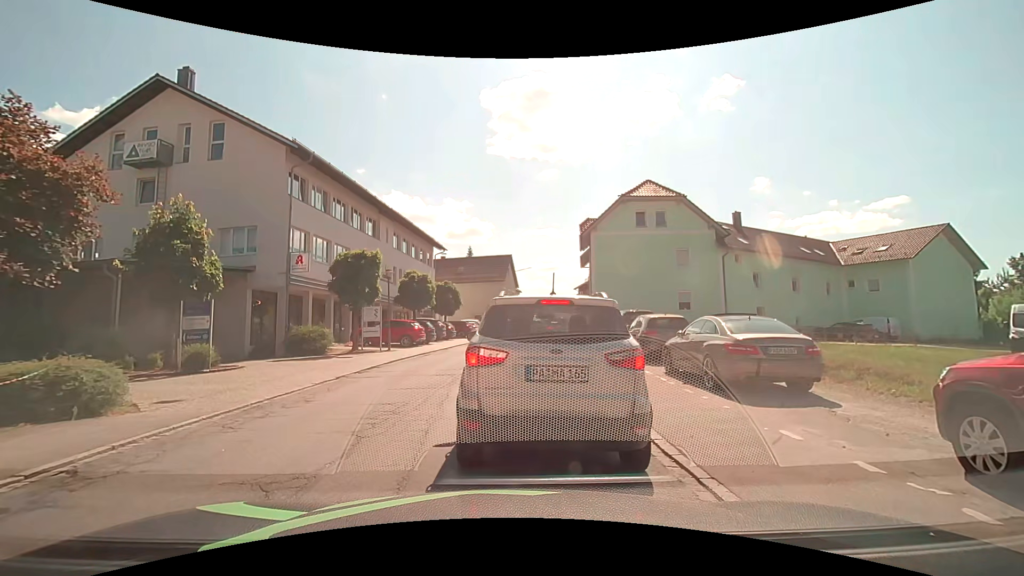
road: secondary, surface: asphalt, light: Day
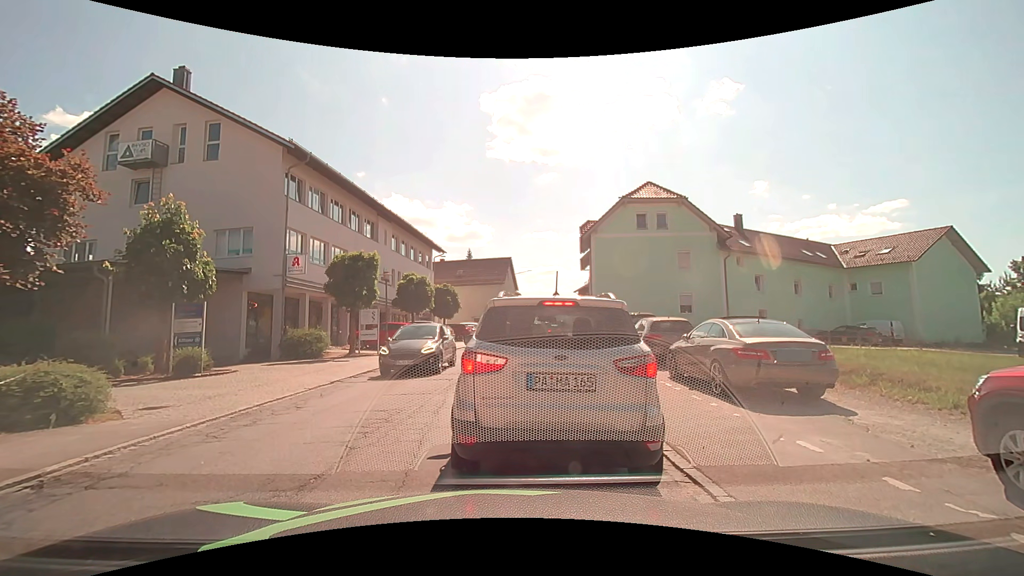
(0.0, +0.4) m; 0°
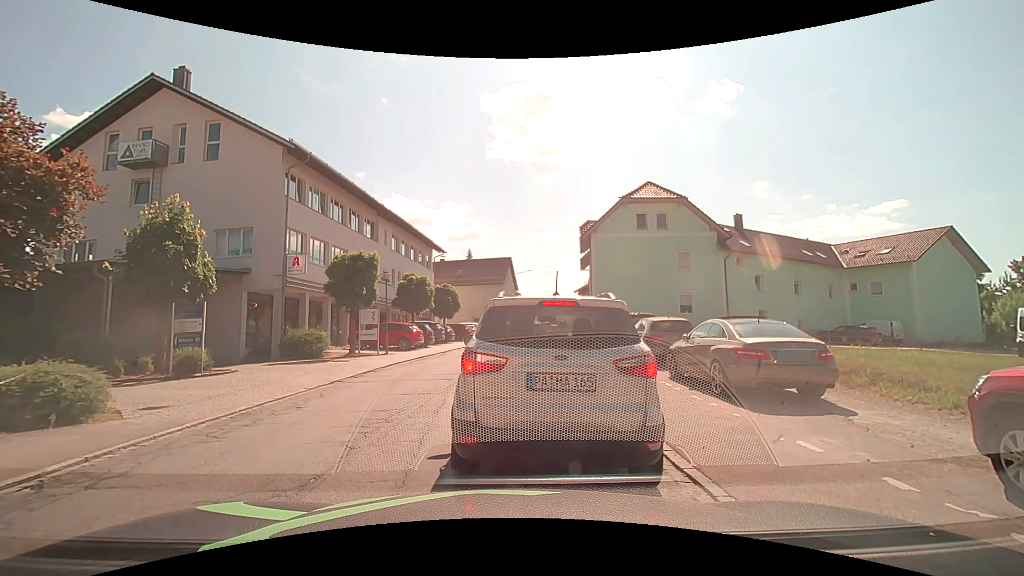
(0.0, 0.0) m; 0°
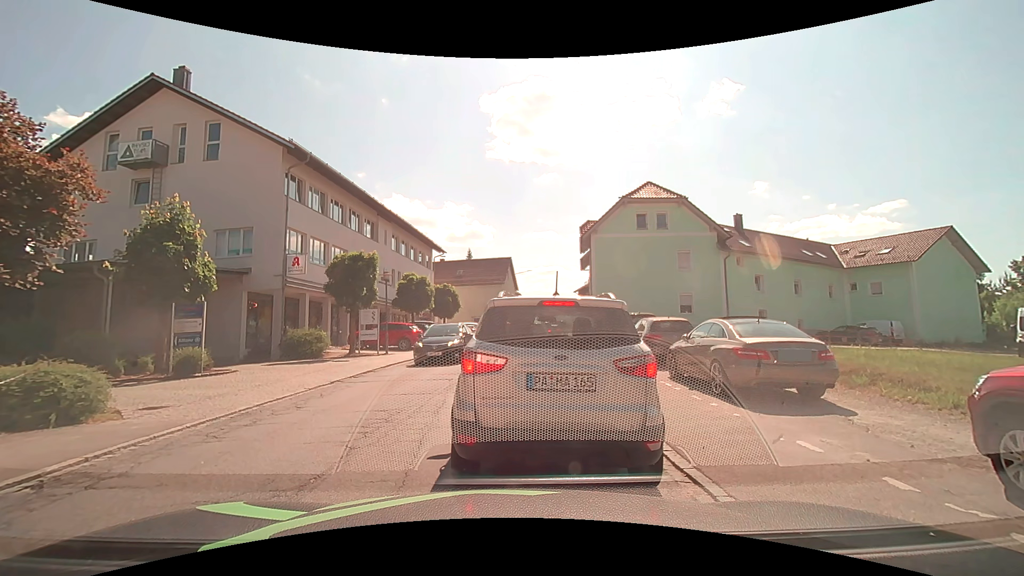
(0.0, 0.0) m; 0°
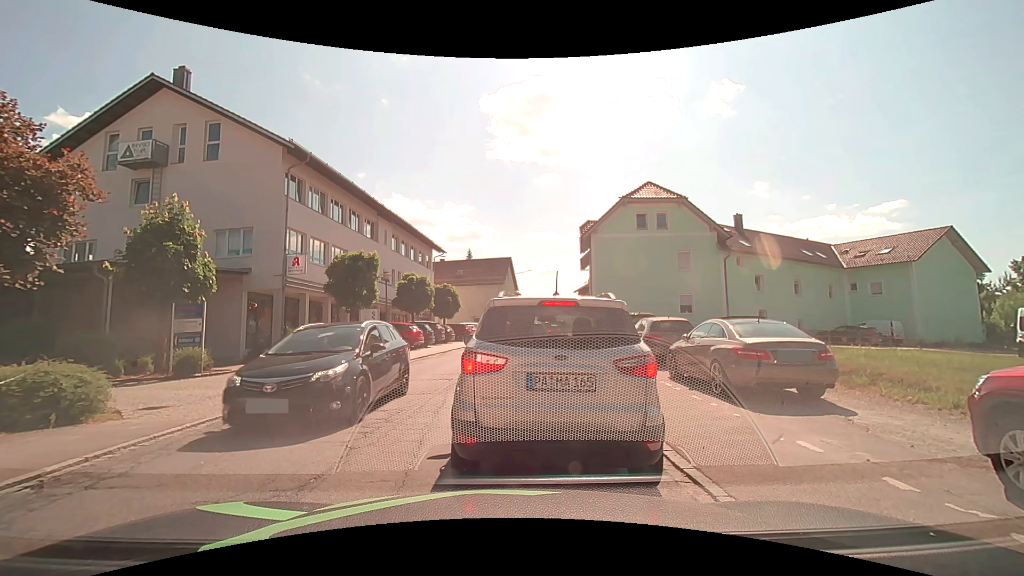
(0.0, 0.0) m; 0°
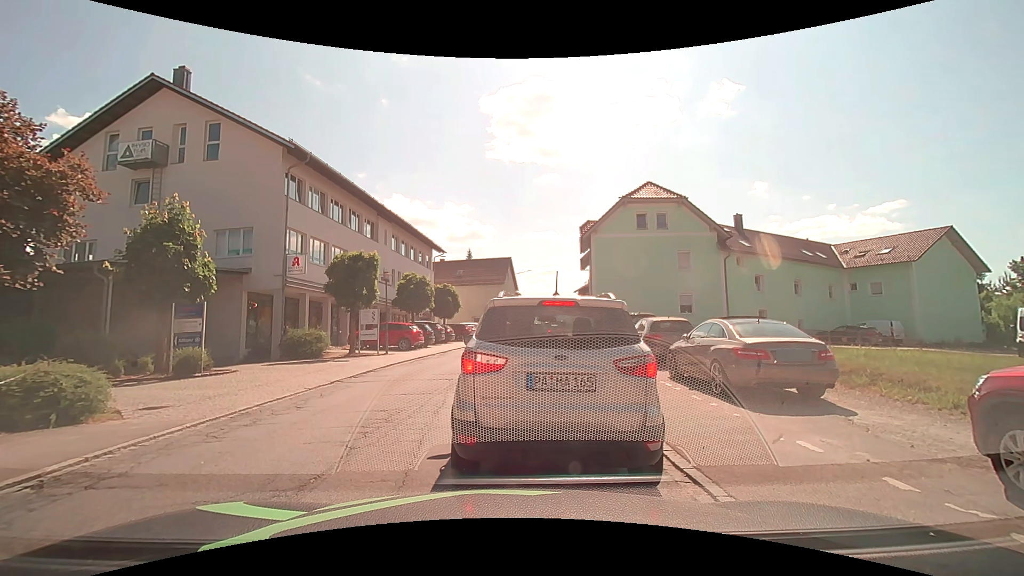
(0.0, 0.0) m; 0°
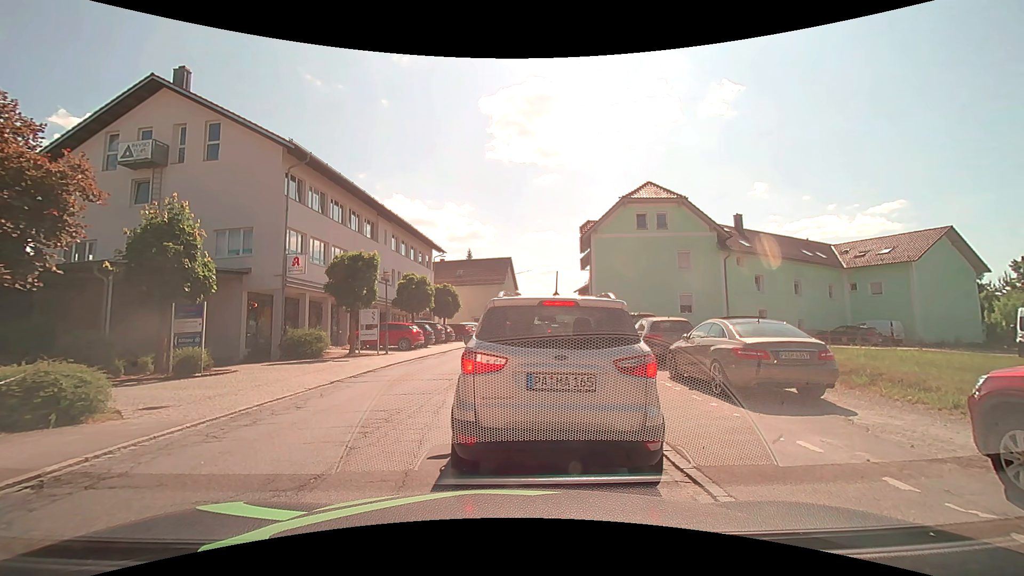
(0.0, 0.0) m; 0°
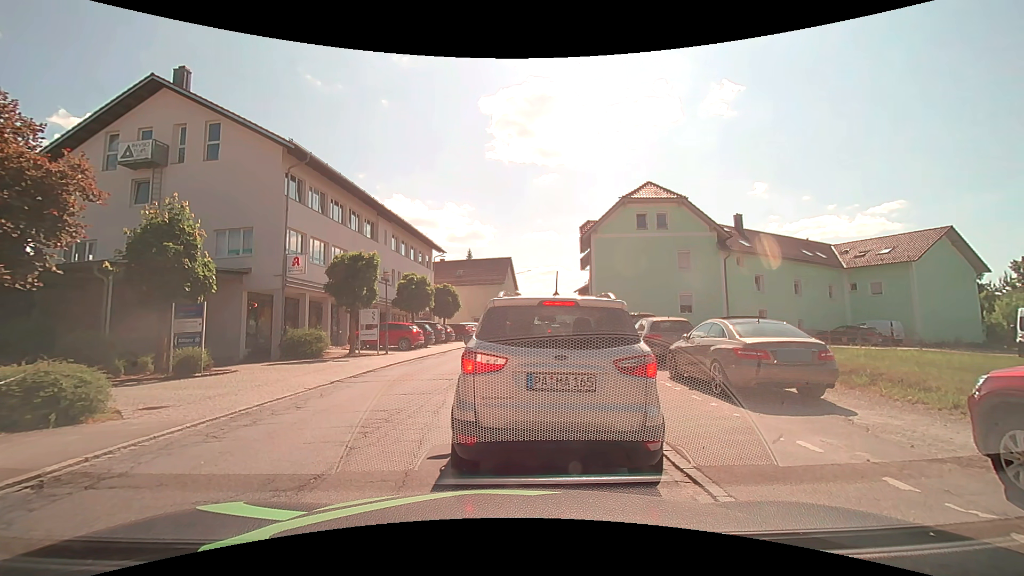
(0.0, 0.0) m; 0°
